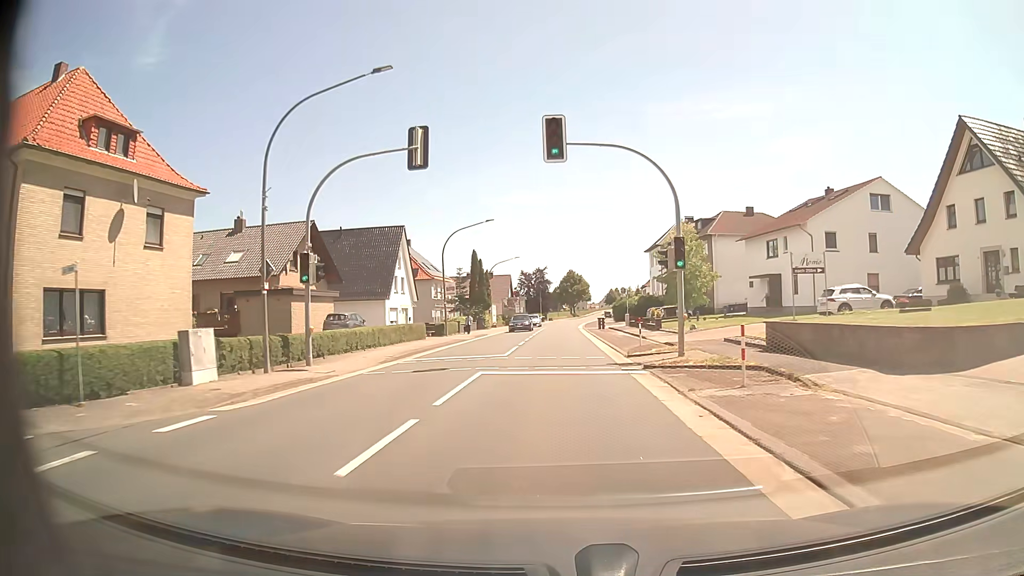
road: primary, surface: asphalt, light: Day
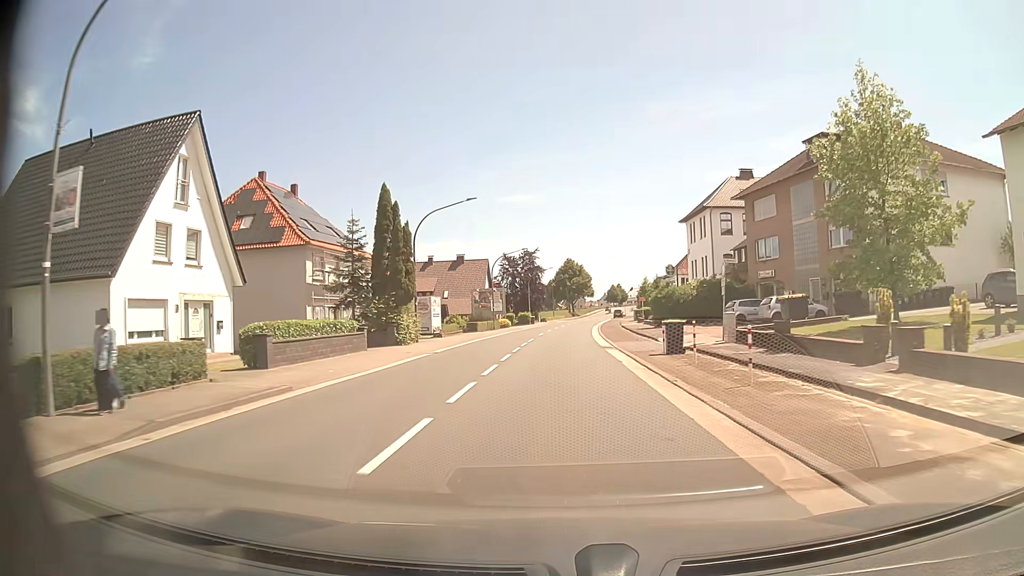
(0.0, +37.9) m; 0°
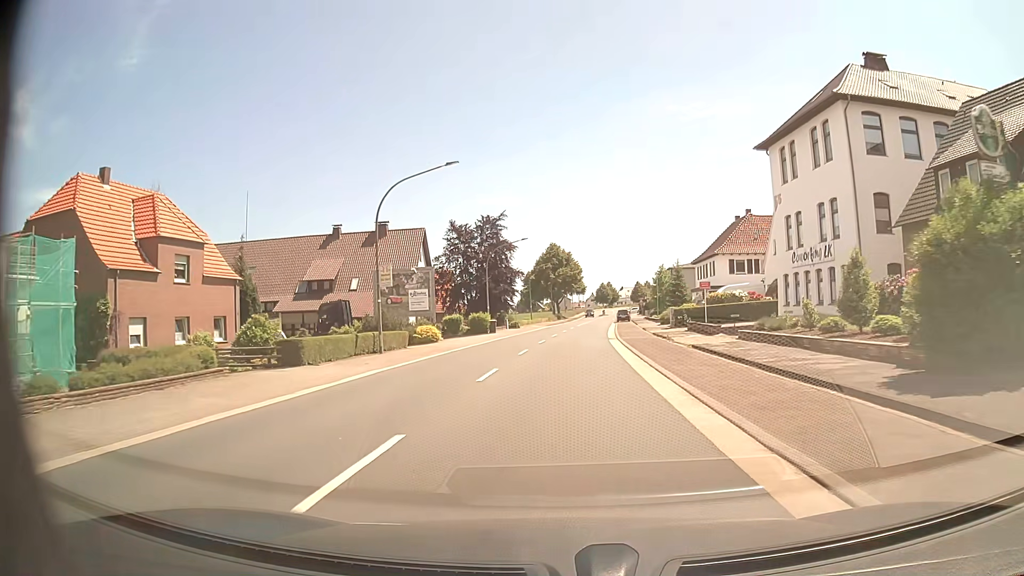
(+0.4, +38.0) m; +1°
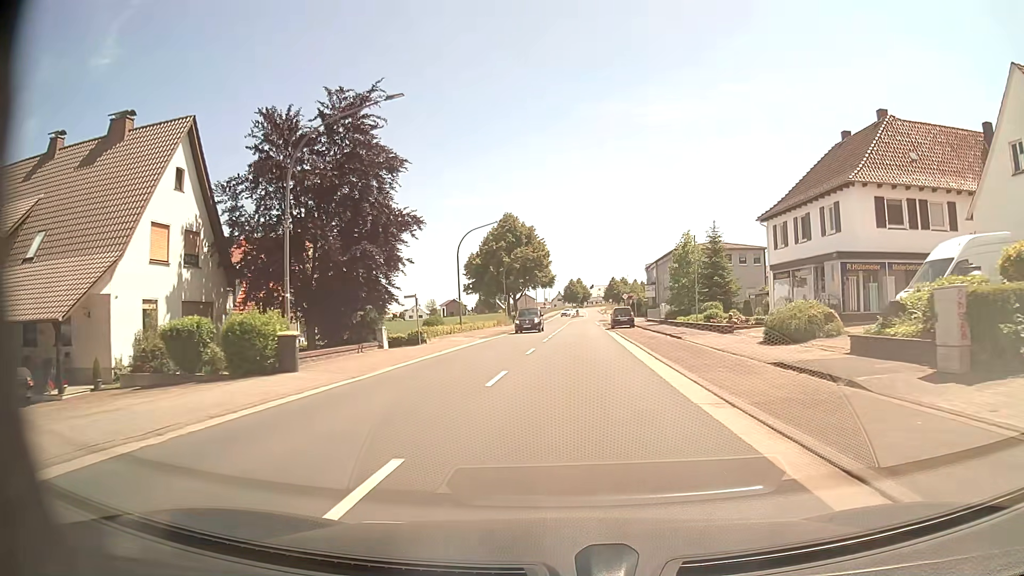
(+0.9, +38.0) m; +3°
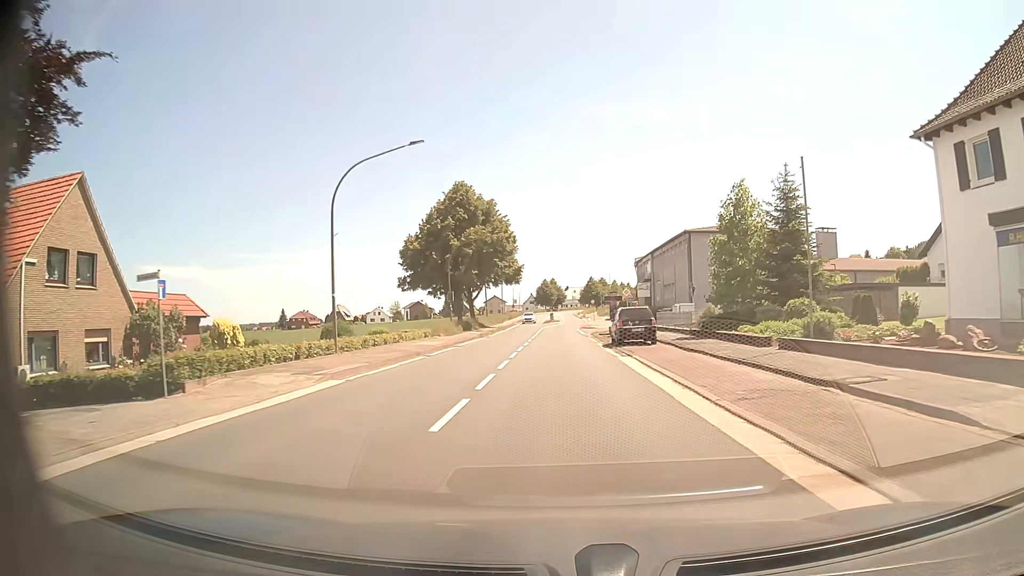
(+0.4, +22.8) m; +2°
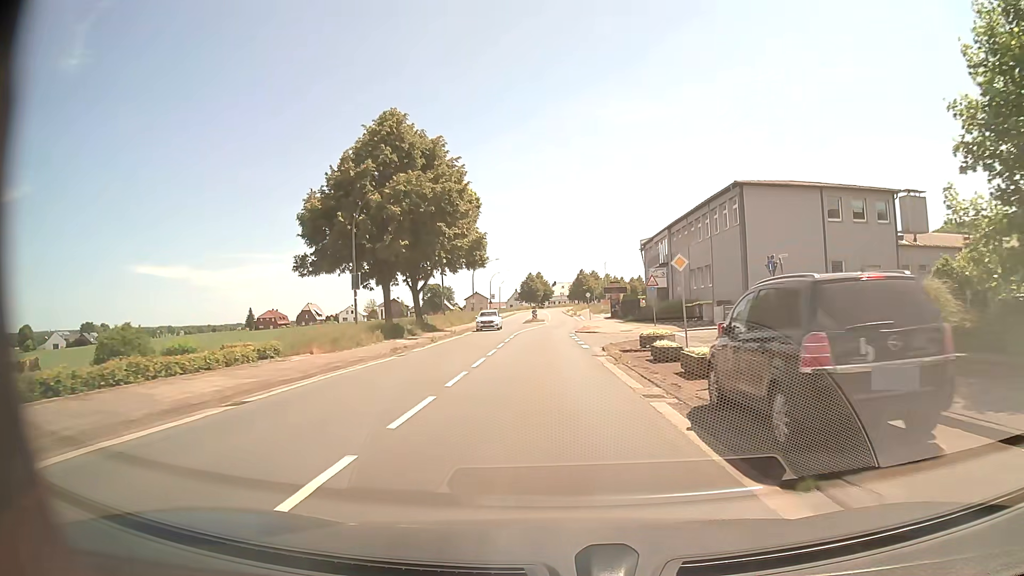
(+0.3, +22.8) m; +1°
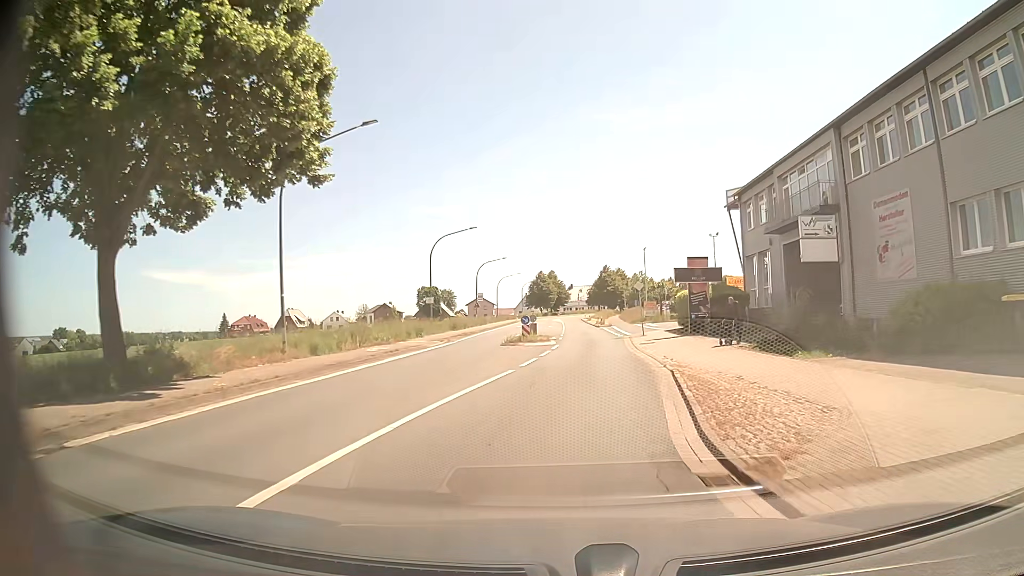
(-0.2, +38.1) m; -1°
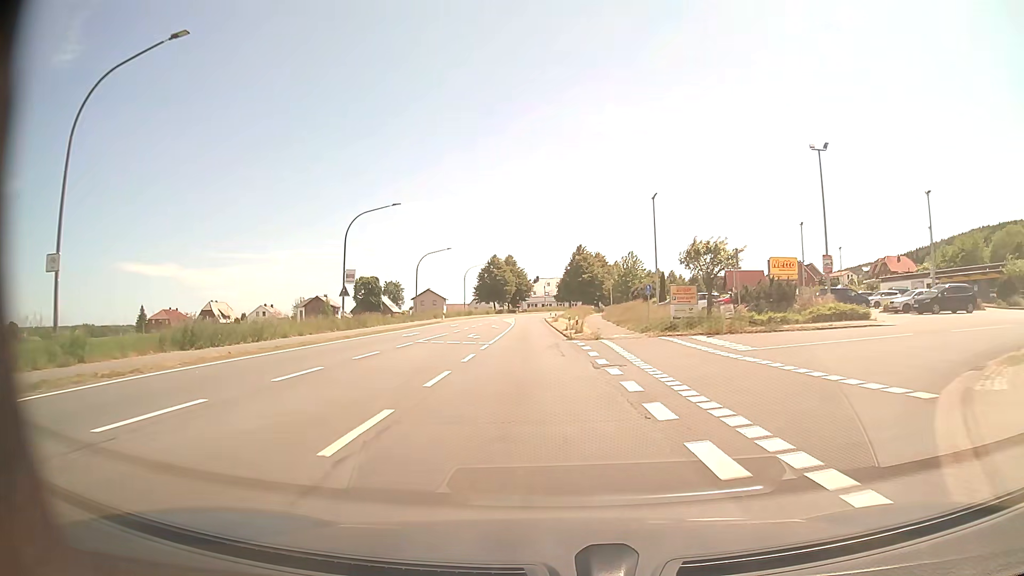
(+2.1, +37.9) m; +2°
(0, +10) (0, +20) (-1, +30) (-1, +40) (-2, +50) (-2, +60) (-2, +70) (-3, +80) (-3, +90) (-3, +100) m
